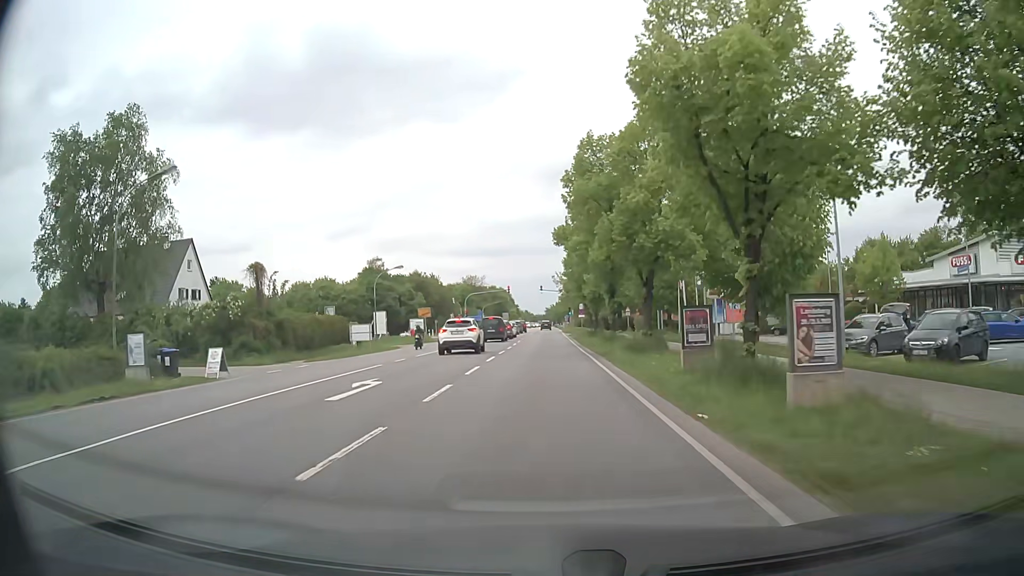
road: secondary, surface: asphalt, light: Day
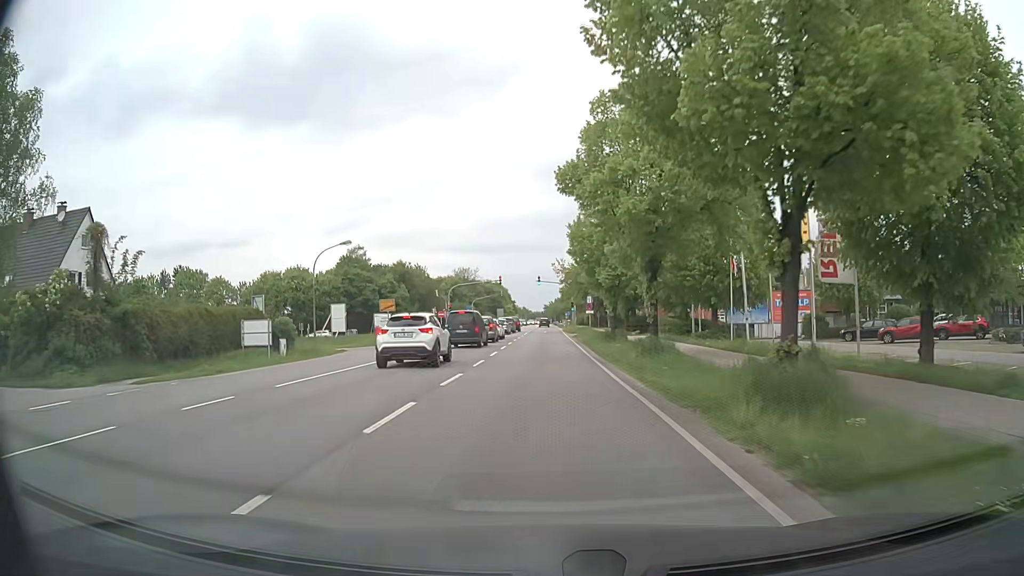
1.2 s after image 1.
(+0.1, +15.8) m; +1°
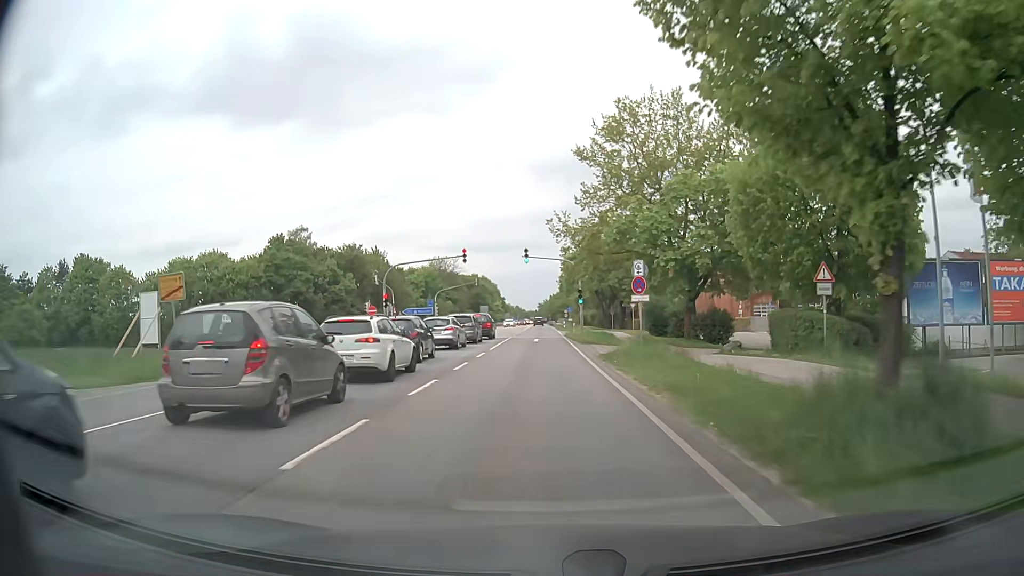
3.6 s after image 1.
(-0.1, +32.0) m; 0°
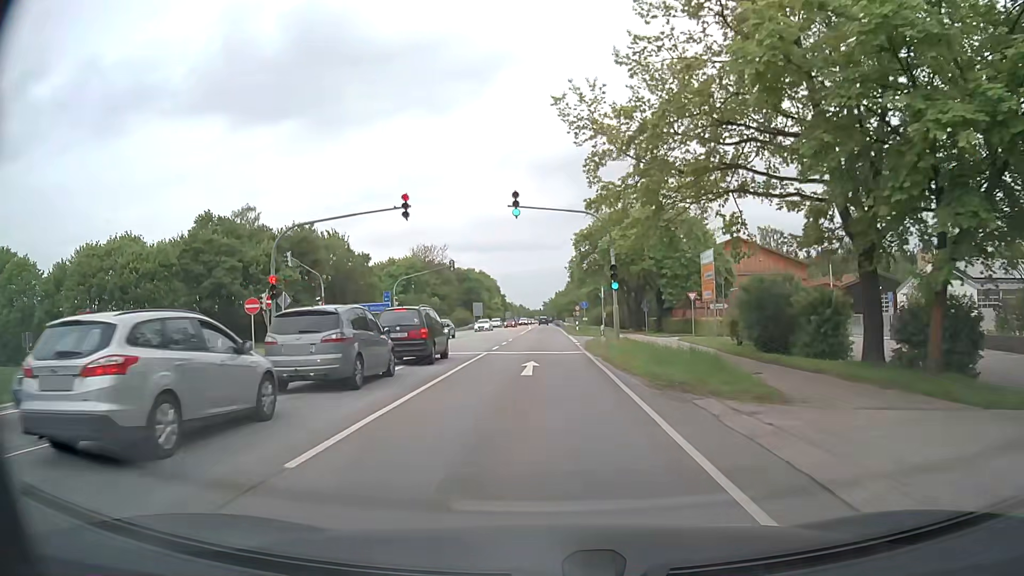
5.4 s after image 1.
(-0.1, +23.8) m; 0°
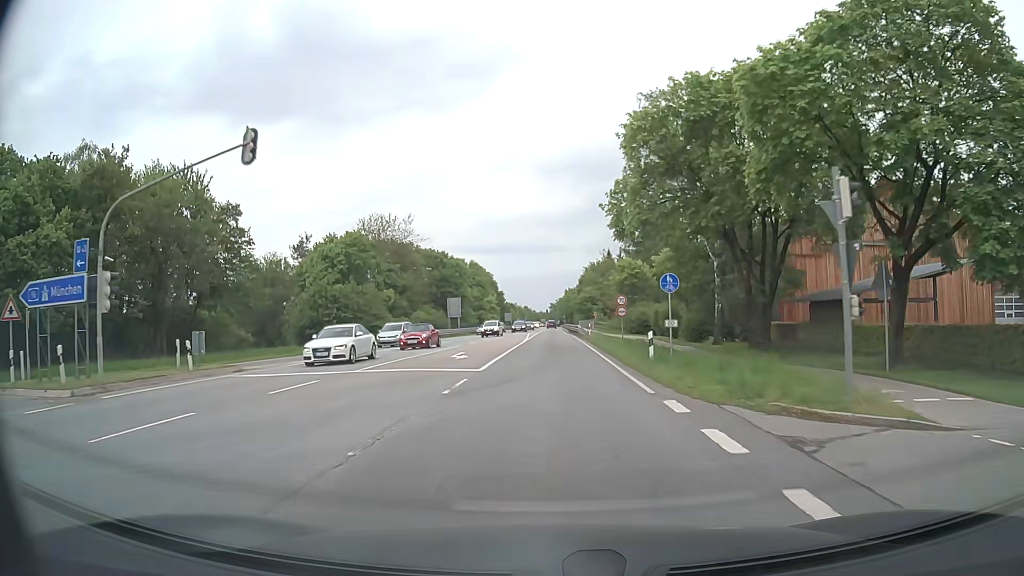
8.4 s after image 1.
(-0.2, +40.0) m; -1°
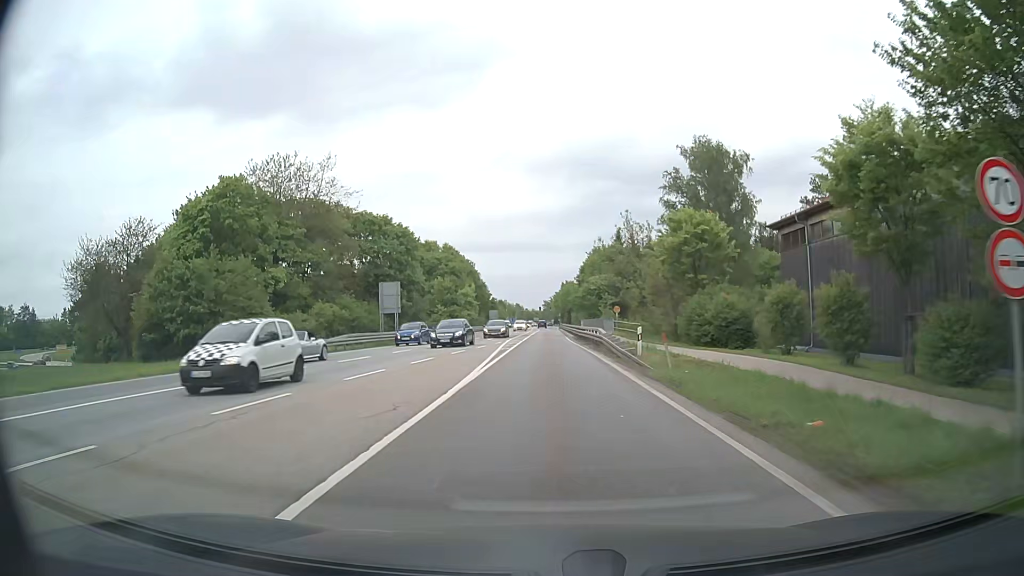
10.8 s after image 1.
(+0.2, +32.7) m; +1°
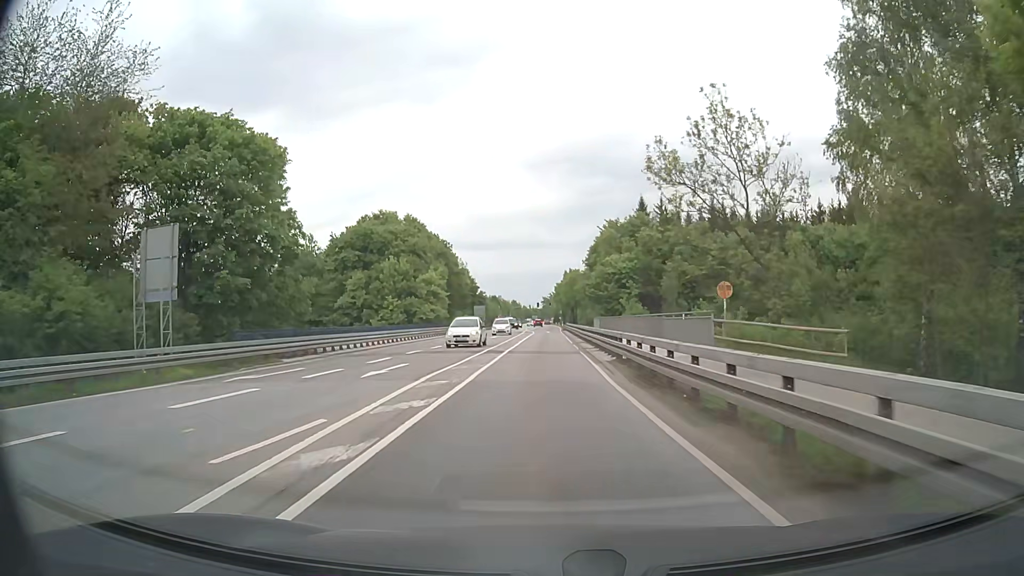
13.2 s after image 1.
(-0.2, +33.3) m; 0°
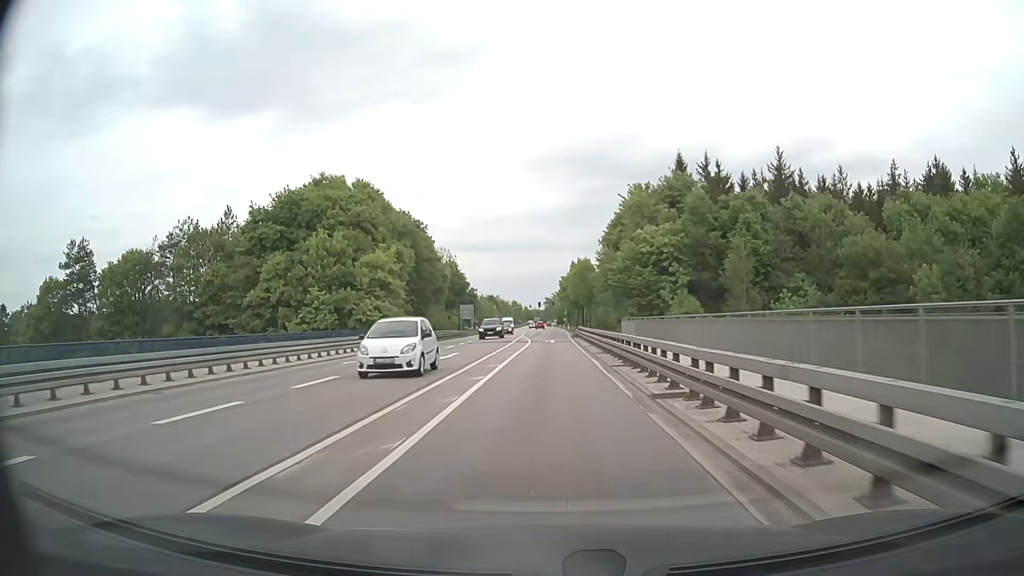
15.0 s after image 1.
(-0.1, +25.8) m; 0°
(0, +10) (0, +20) (0, +30) (0, +40) (0, +50) (0, +60) (0, +70) (0, +80) (+1, +90) (+1, +100) m
